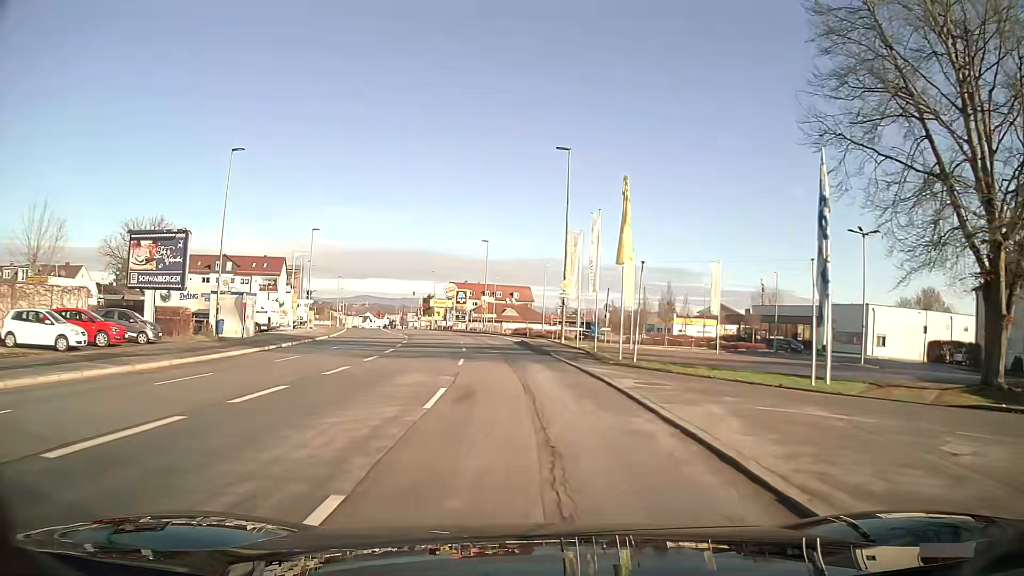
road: tertiary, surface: asphalt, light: Day
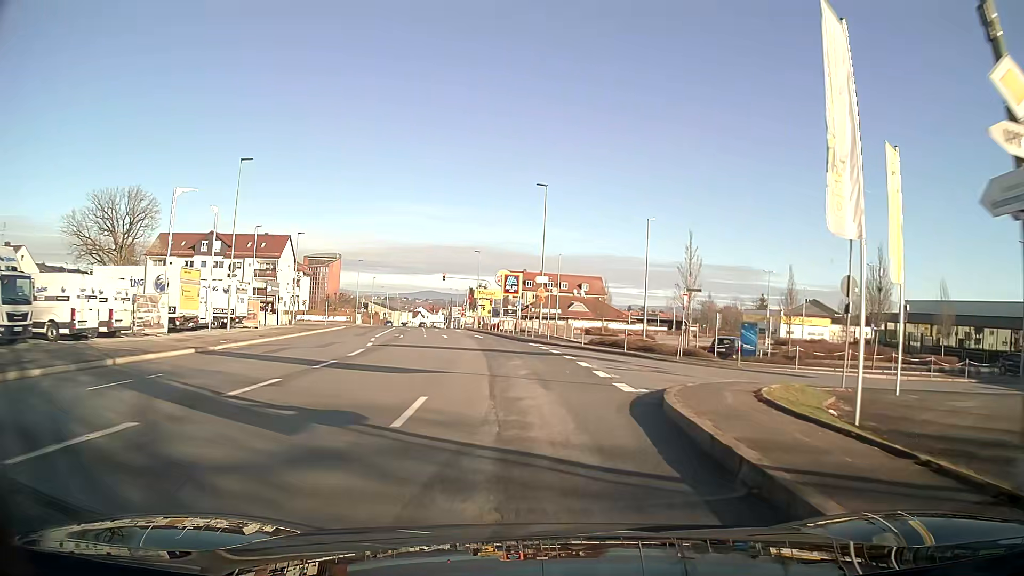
(-1.4, +30.2) m; -5°
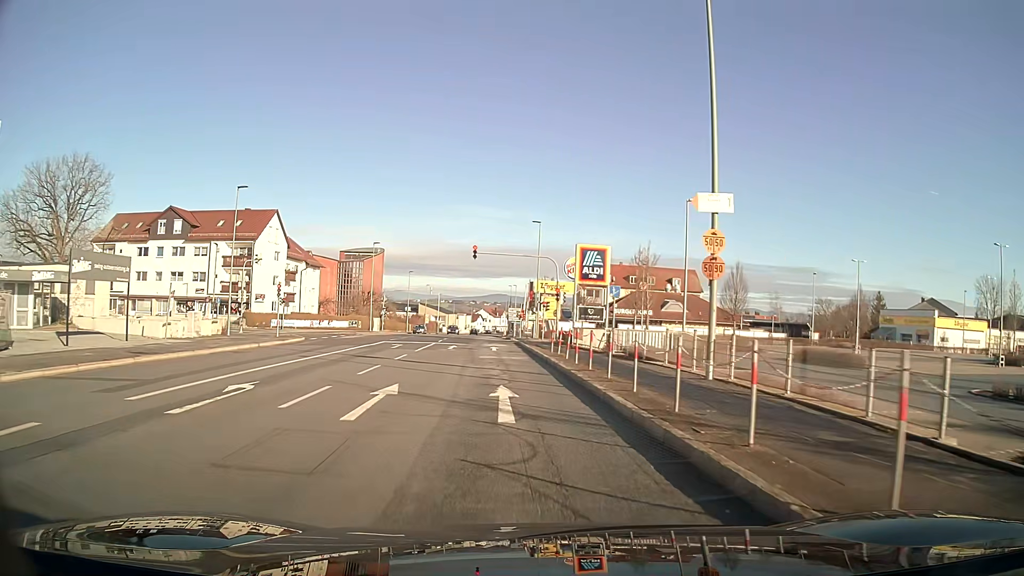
(-1.6, +30.7) m; -6°
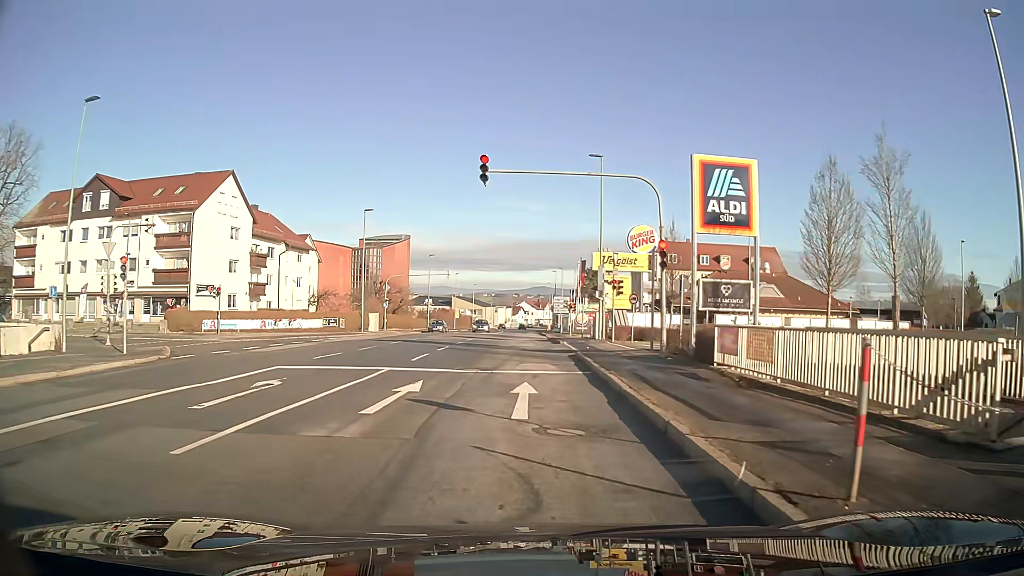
(-0.8, +21.9) m; -3°
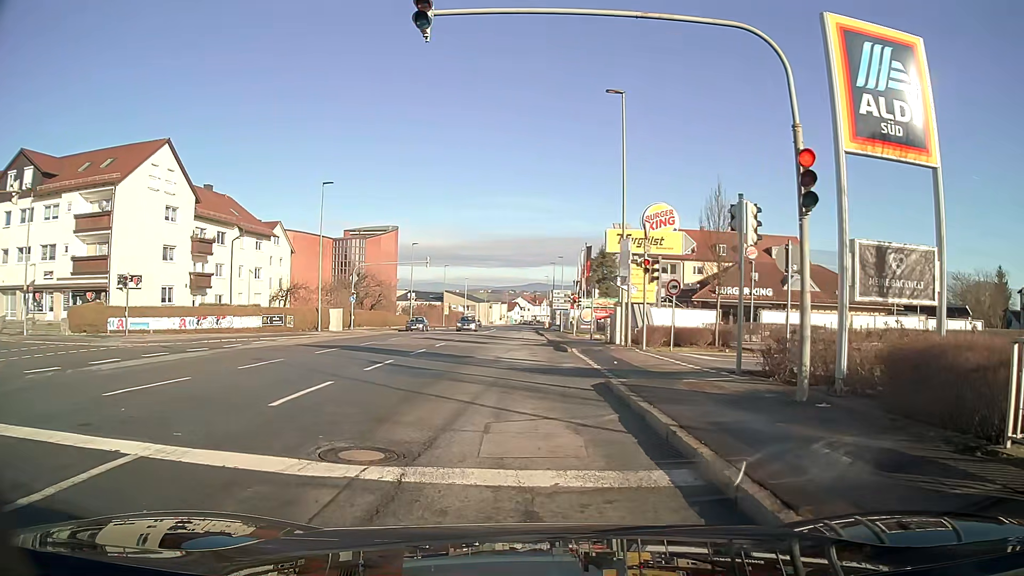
(0.0, +10.4) m; +1°
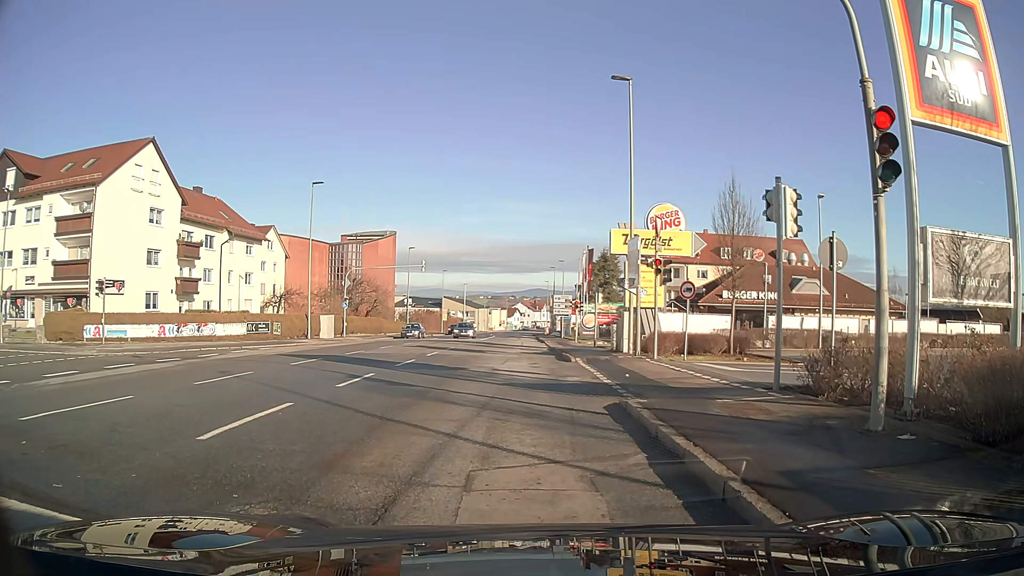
(0.0, +2.1) m; -1°
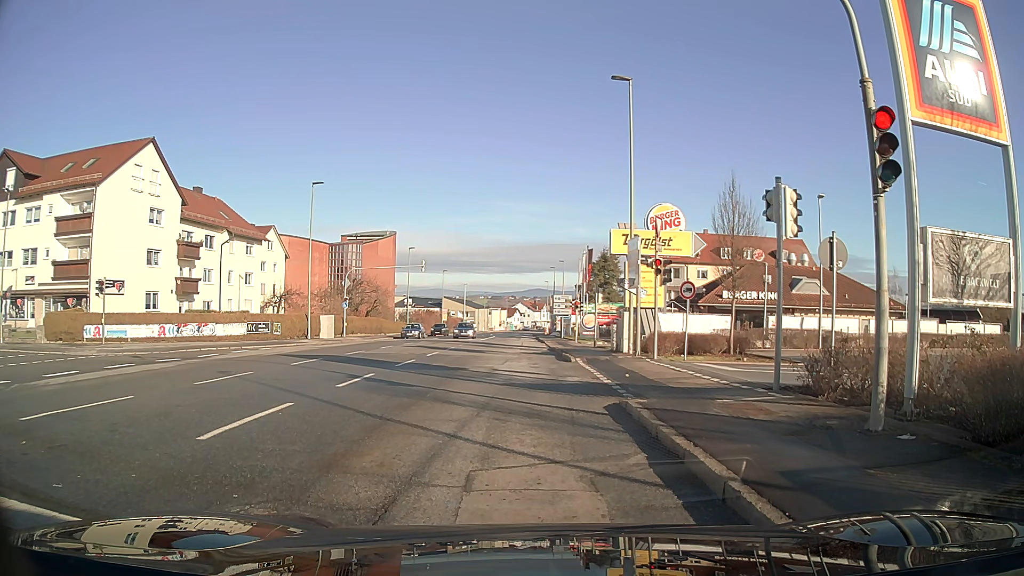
(0.0, 0.0) m; 0°
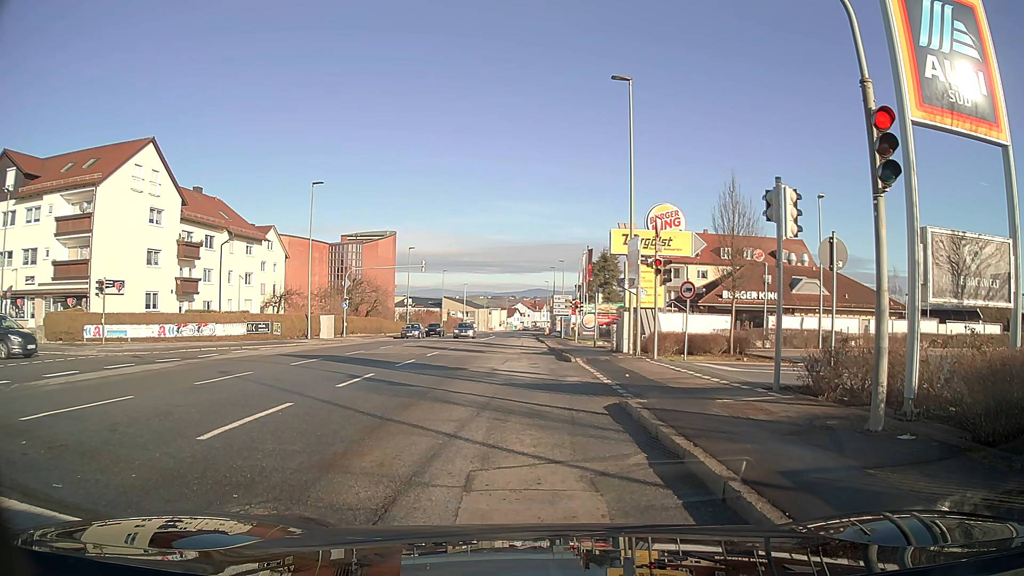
(0.0, 0.0) m; 0°
(0, +10) (0, +20) (0, +30) (0, +40) (-1, +50) (-1, +60) (-1, +70) (-1, +80) (-1, +90) (-1, +100) m
